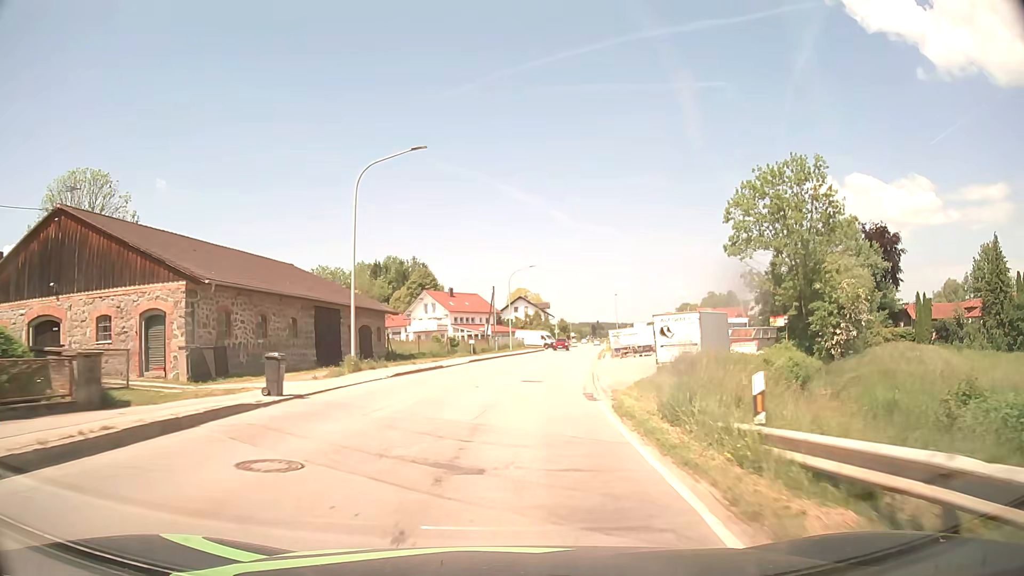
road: secondary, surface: asphalt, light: Day
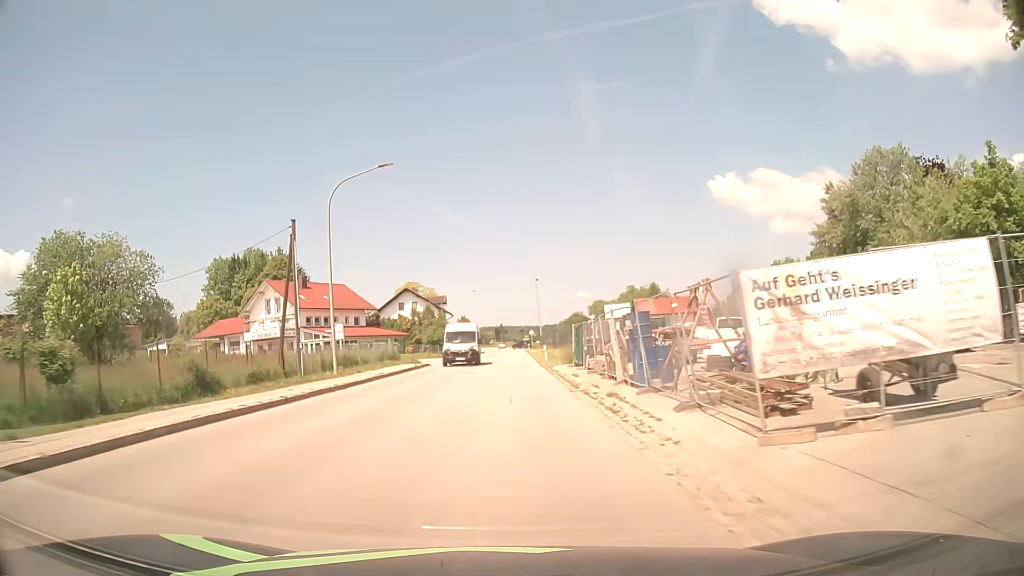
(+3.2, +38.7) m; +9°
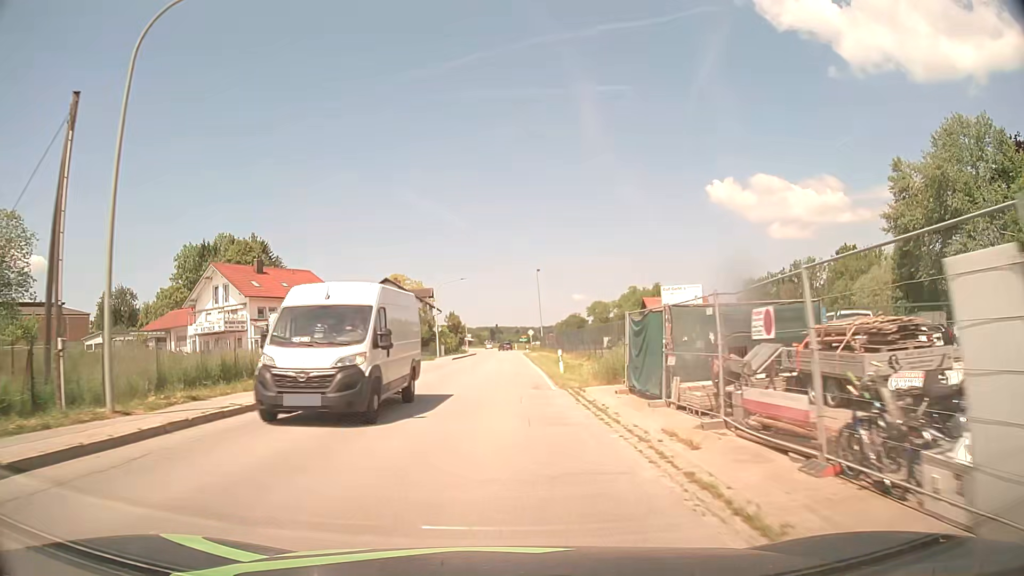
(0.0, +15.4) m; 0°
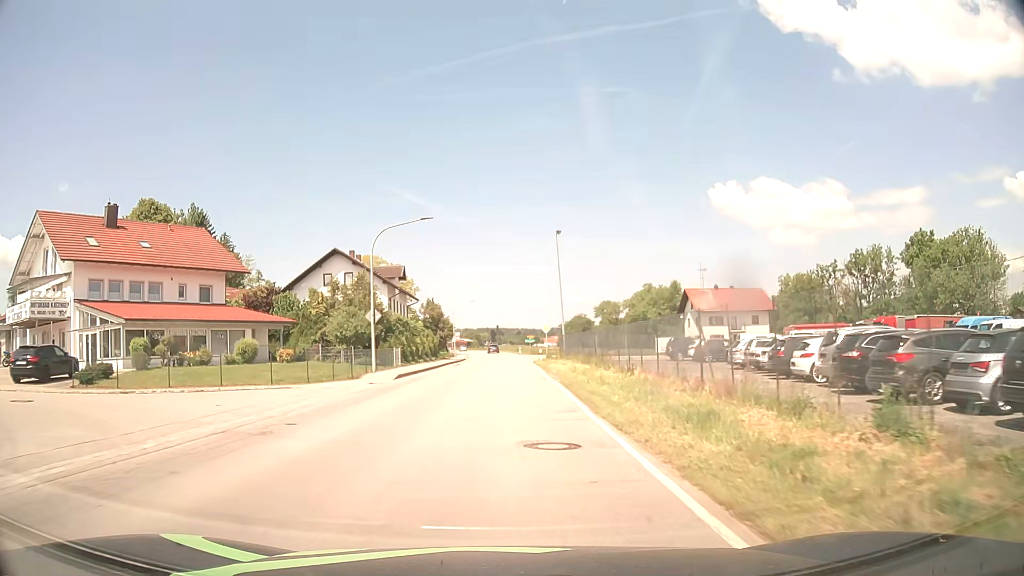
(+0.1, +30.7) m; 0°
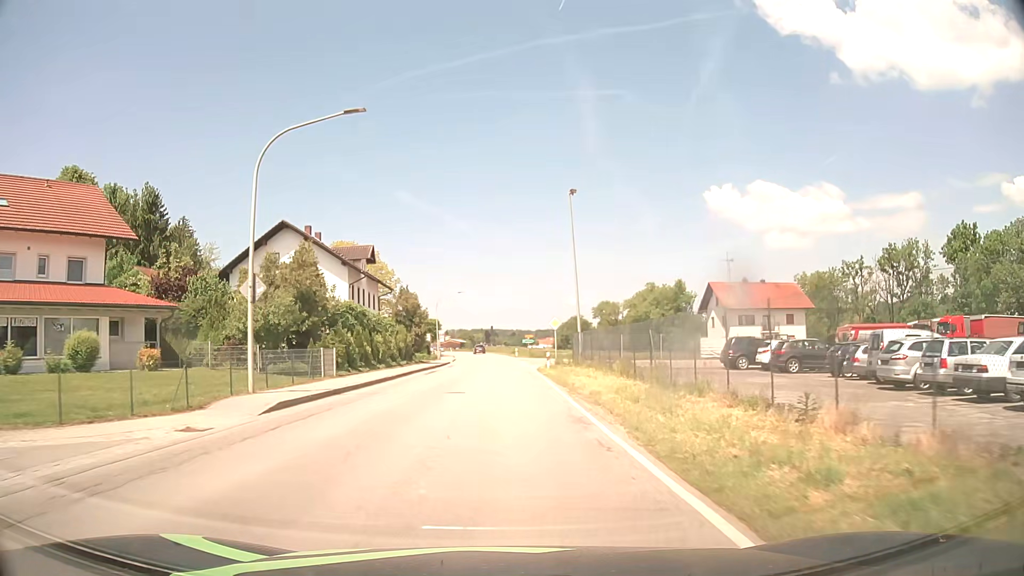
(+0.1, +15.3) m; 0°
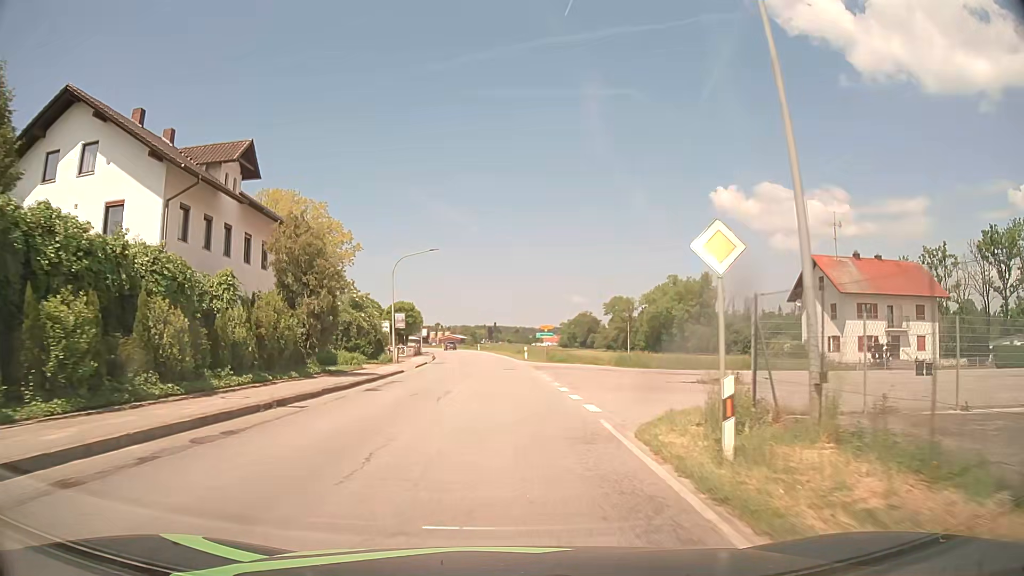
(+0.1, +30.4) m; 0°
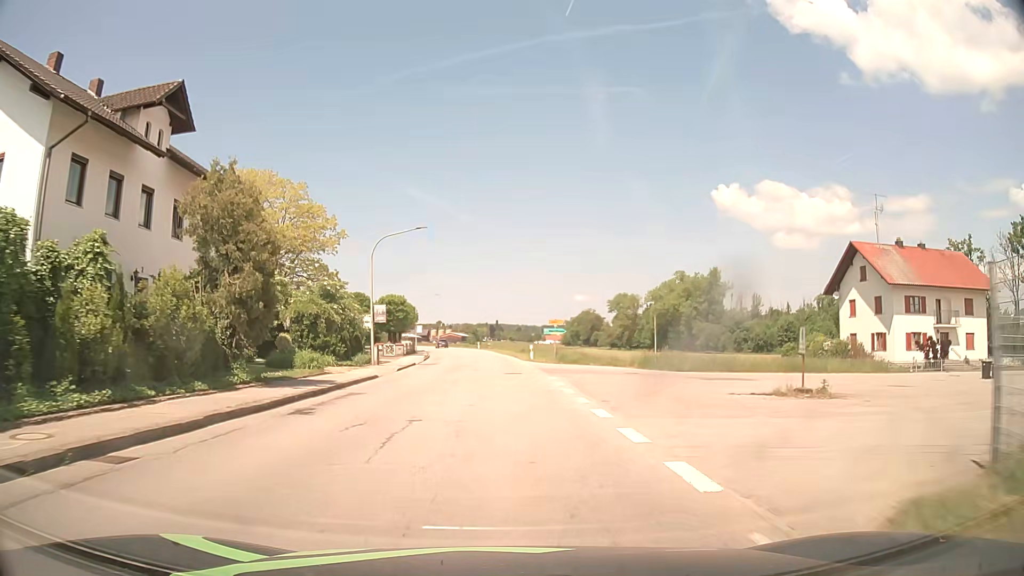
(0.0, +7.6) m; 0°
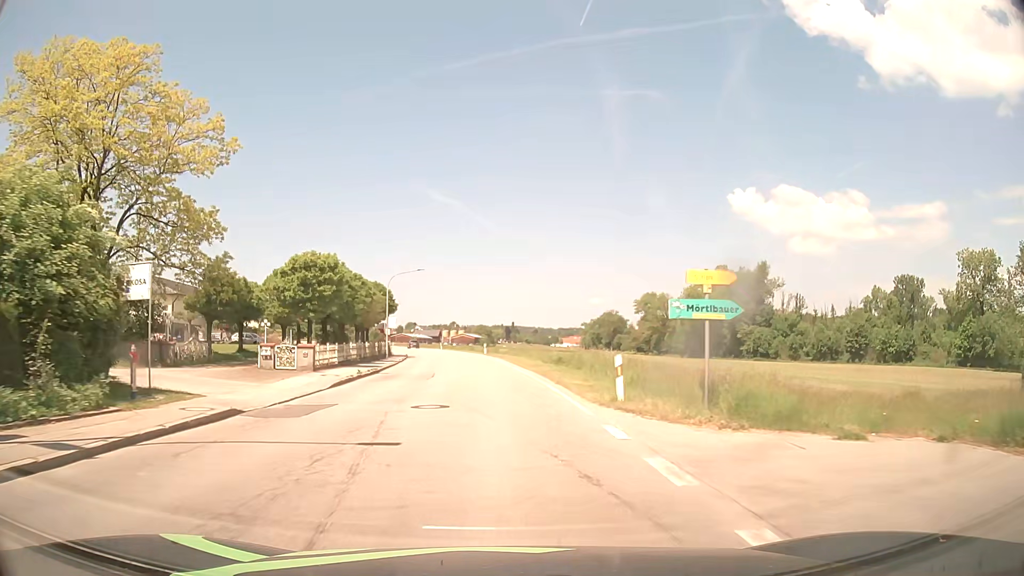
(-0.3, +30.1) m; -1°
(0, +10) (0, +20) (-1, +30) (-2, +40) (-3, +50) (-4, +60) (-5, +70) (-7, +80) (-9, +89) (-11, +99) m
